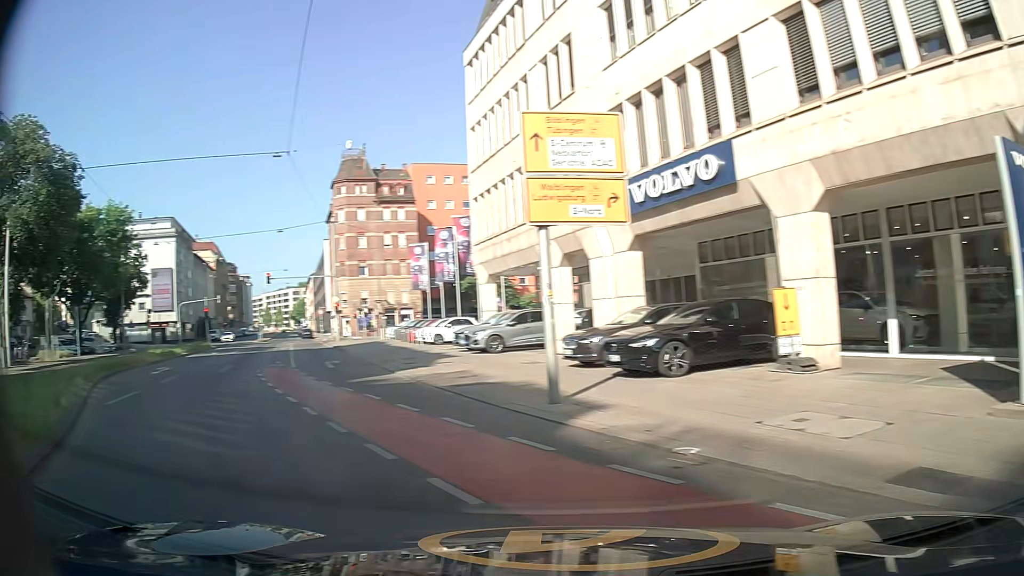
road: secondary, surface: asphalt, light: Day
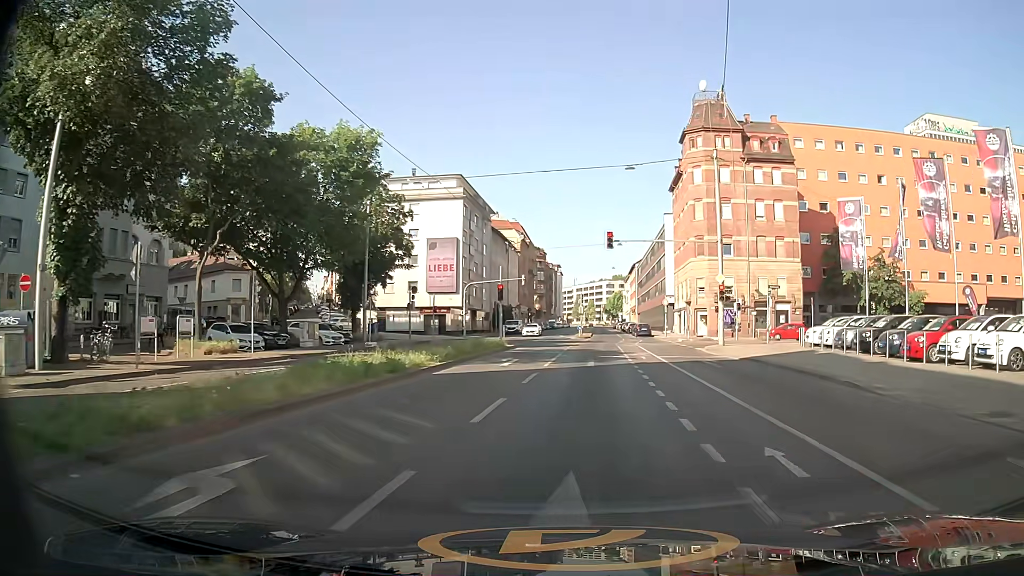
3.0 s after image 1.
(-9.8, +21.2) m; -24°
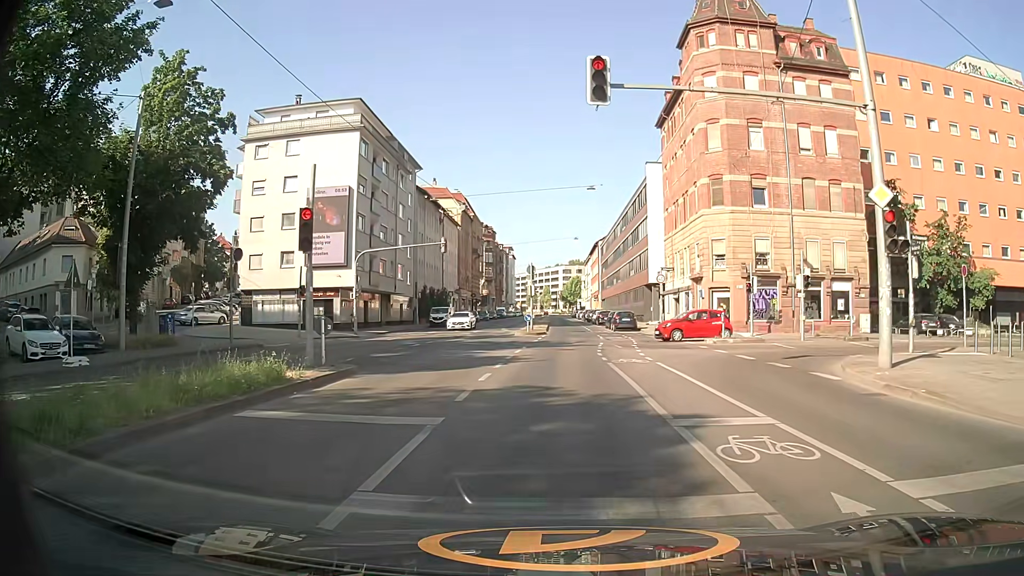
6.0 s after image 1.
(+0.8, +22.3) m; +3°
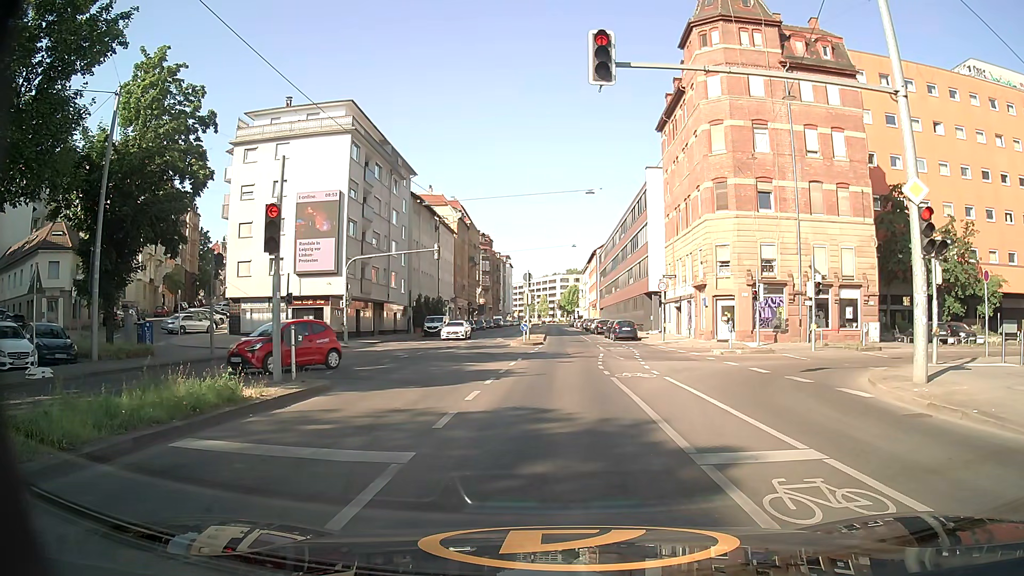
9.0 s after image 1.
(0.0, +1.4) m; -1°
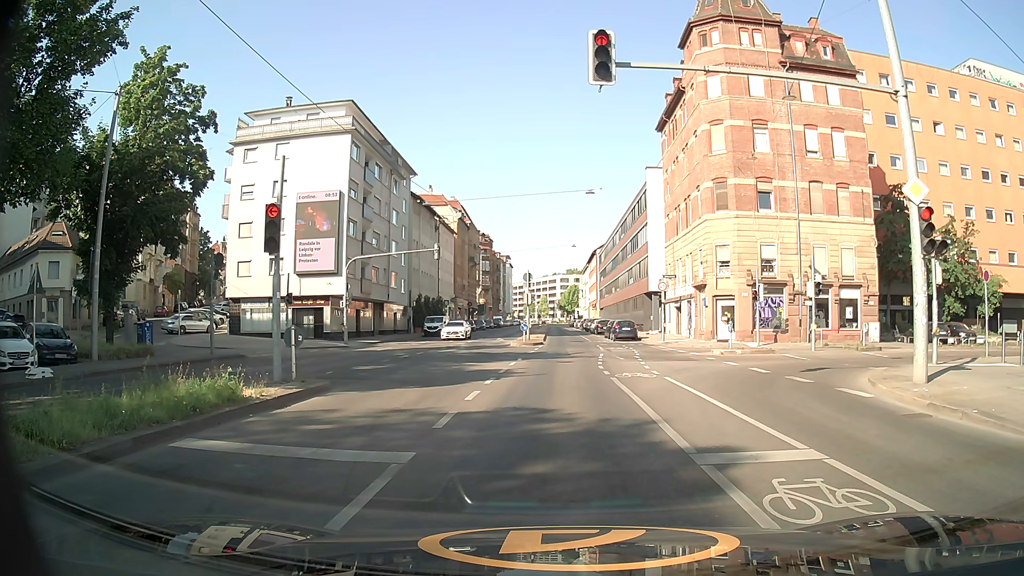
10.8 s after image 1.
(0.0, 0.0) m; 0°
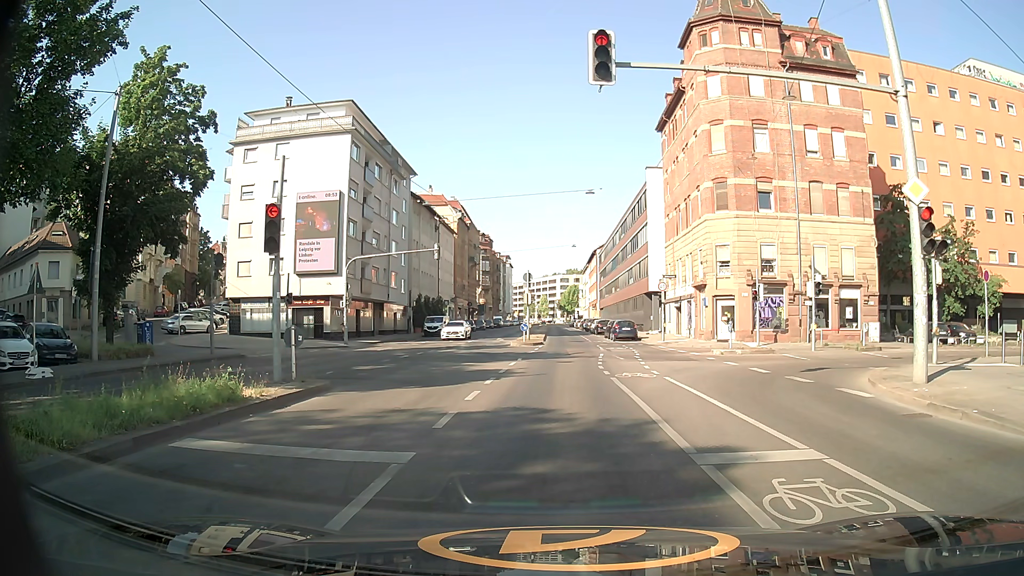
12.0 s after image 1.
(0.0, 0.0) m; 0°
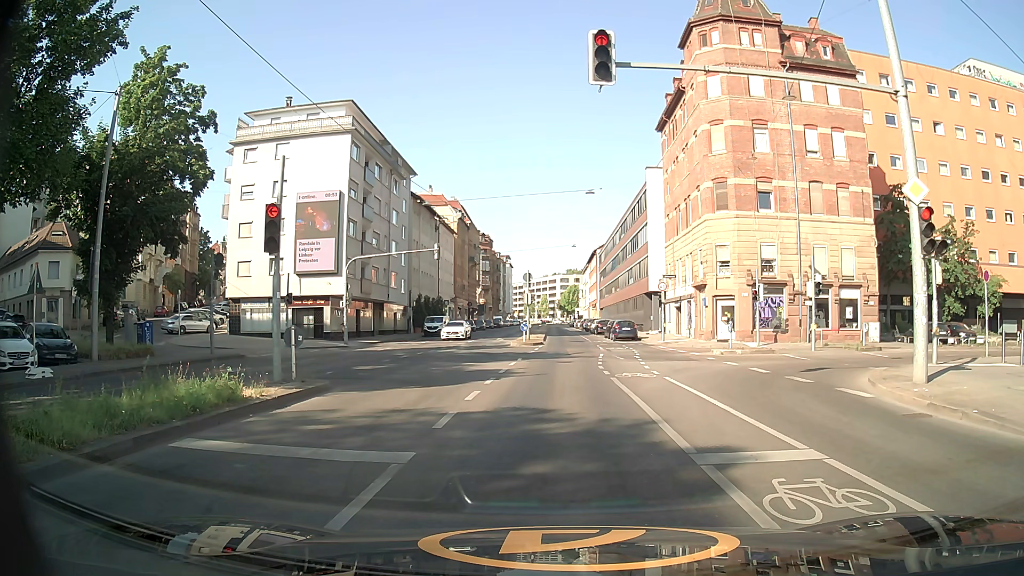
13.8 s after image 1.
(0.0, 0.0) m; 0°
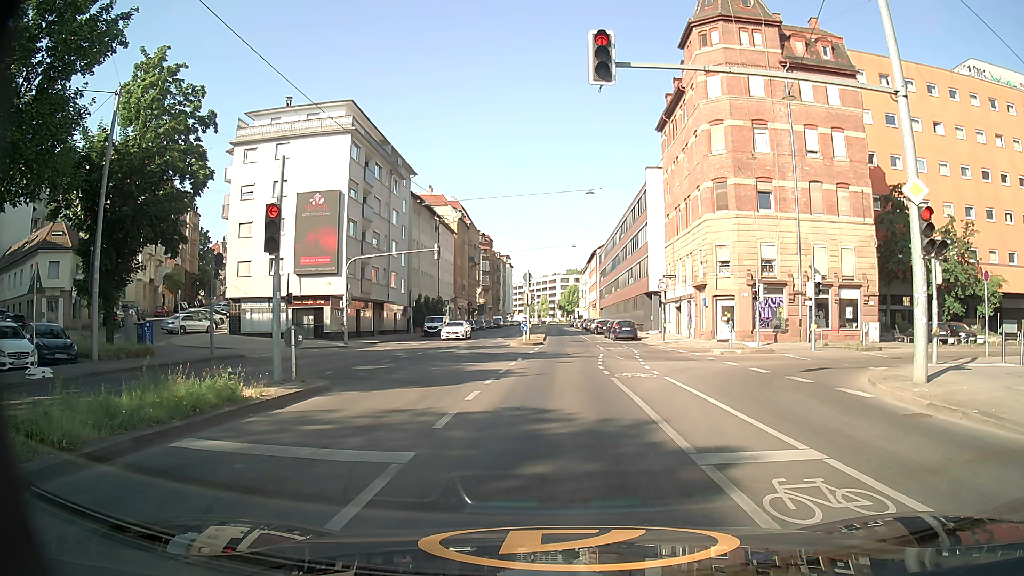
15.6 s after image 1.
(0.0, 0.0) m; 0°
(0, +10) (+1, +20) (+1, +30) (+1, +40) (+2, +50) (+2, +60) (+2, +70) (+2, +80) (+2, +90) (+2, +100) m
